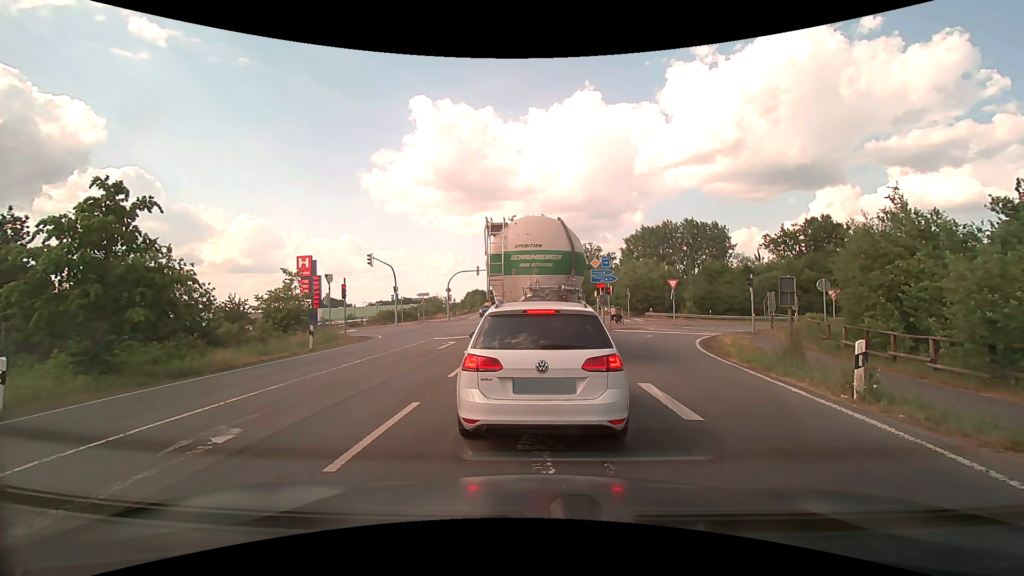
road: primary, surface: asphalt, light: Day
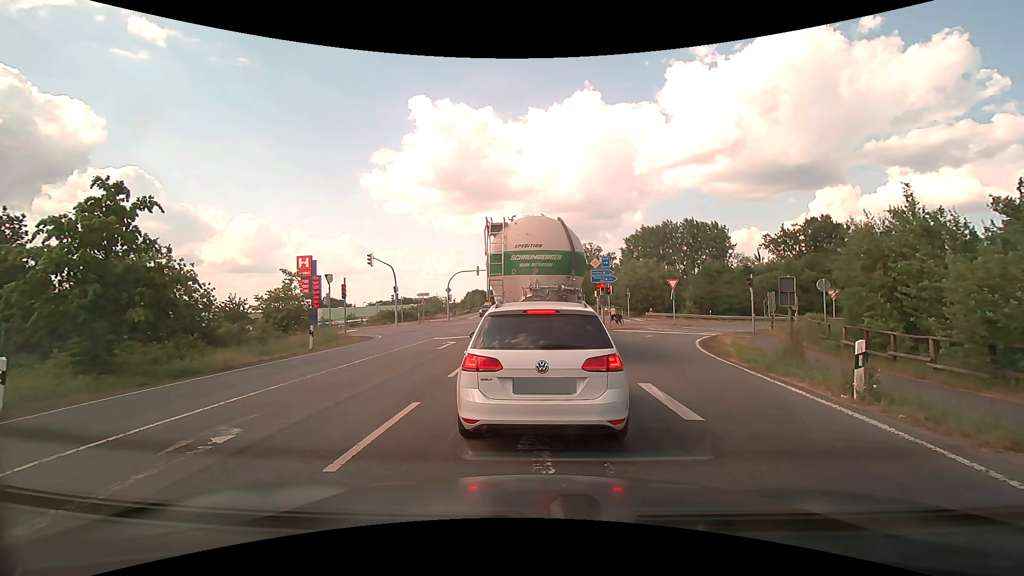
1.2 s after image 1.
(0.0, 0.0) m; 0°
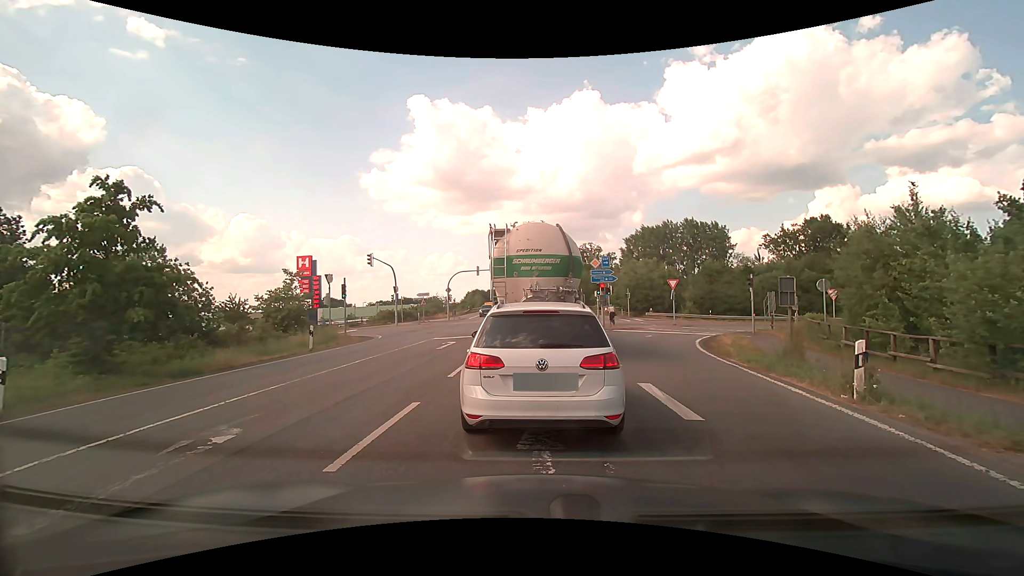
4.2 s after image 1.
(0.0, 0.0) m; 0°
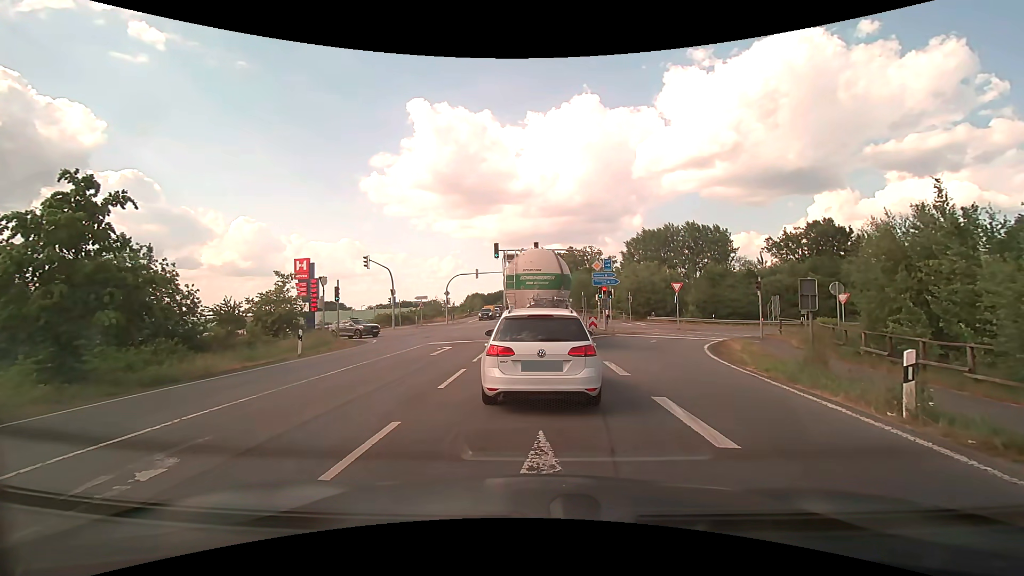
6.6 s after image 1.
(0.0, +1.1) m; -1°
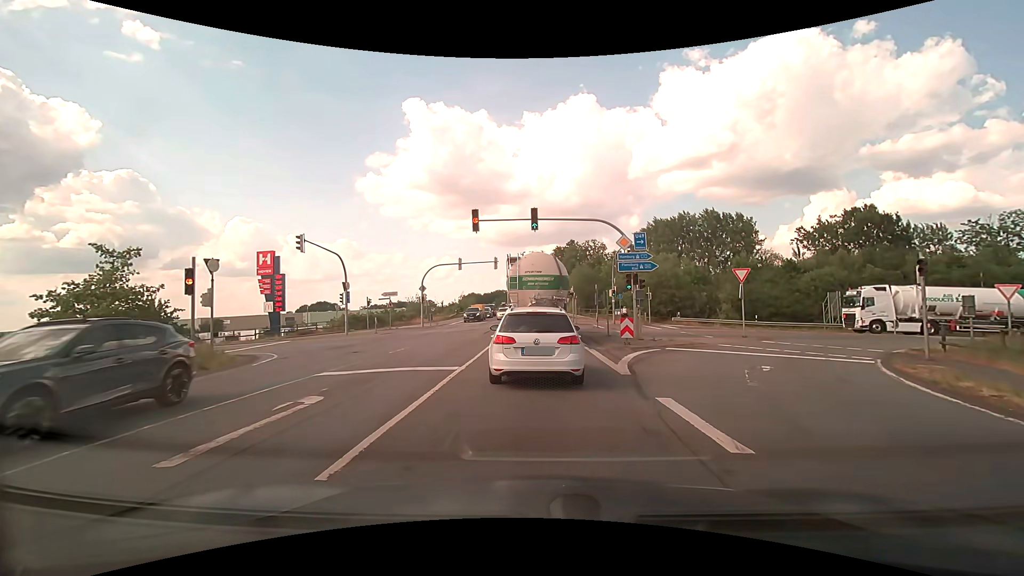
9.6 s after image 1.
(0.0, +12.6) m; 0°
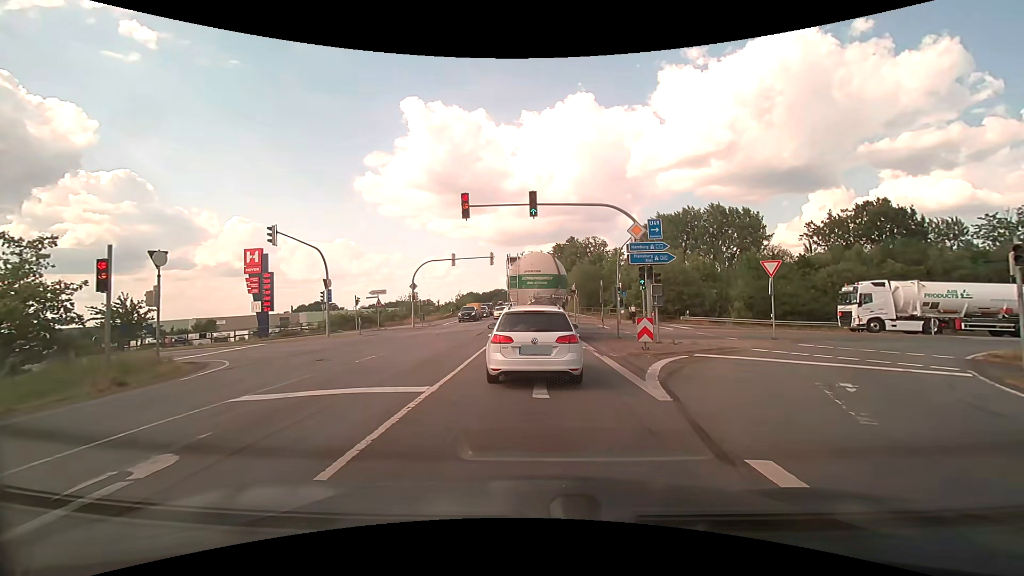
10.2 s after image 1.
(0.0, +3.3) m; 0°
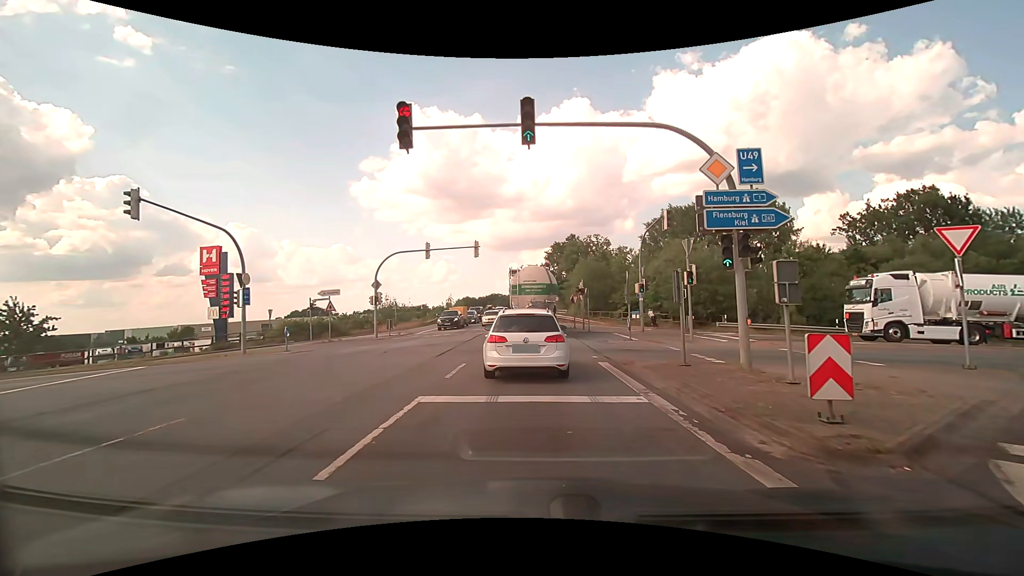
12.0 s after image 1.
(0.0, +10.1) m; 0°
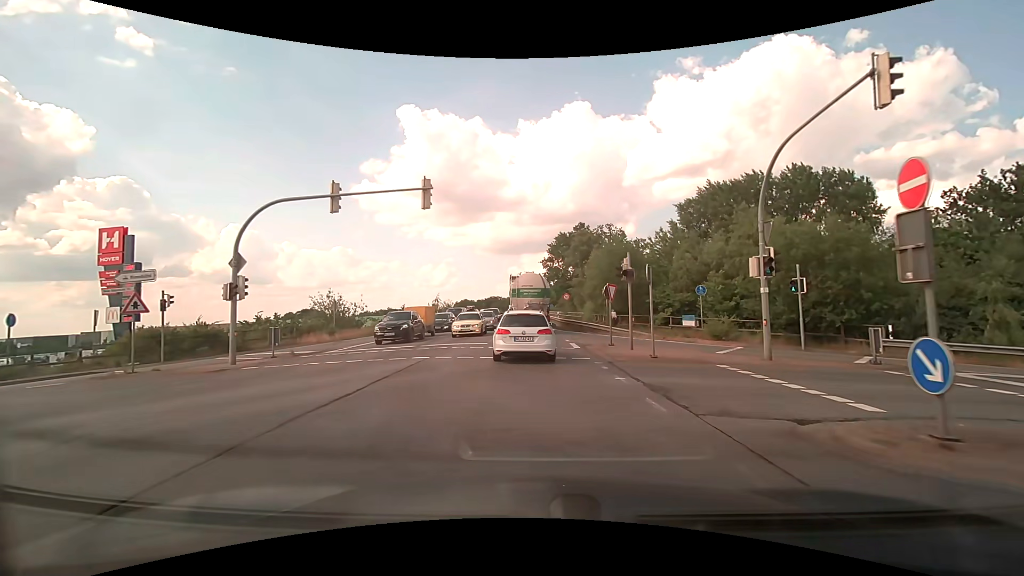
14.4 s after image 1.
(-0.1, +17.4) m; 0°
(0, +10) (0, +20) (0, +30) (0, +40) (-1, +50) (-1, +60) (-1, +70) (-1, +80) (-1, +90) (-2, +100) m
